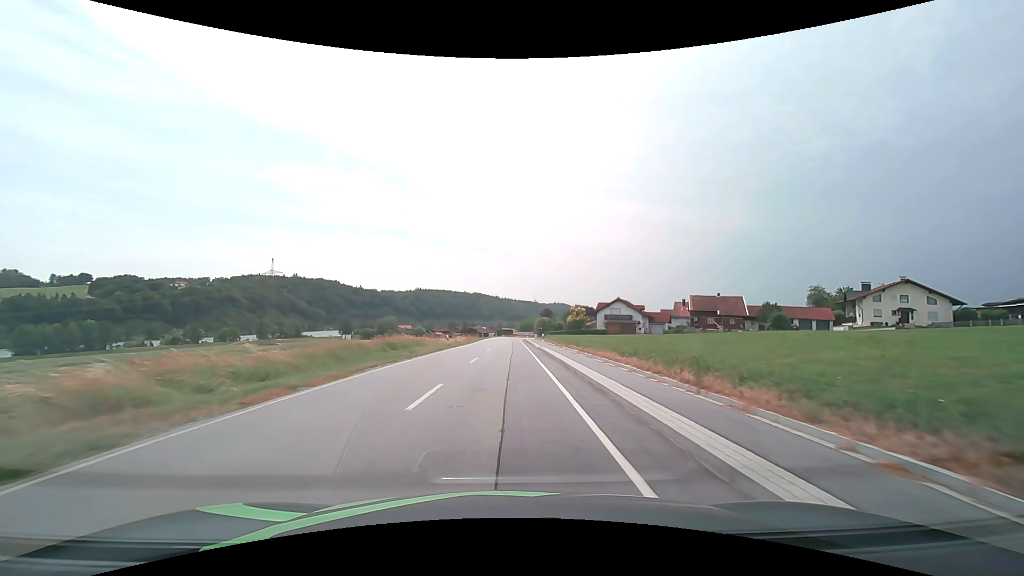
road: secondary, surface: asphalt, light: Day
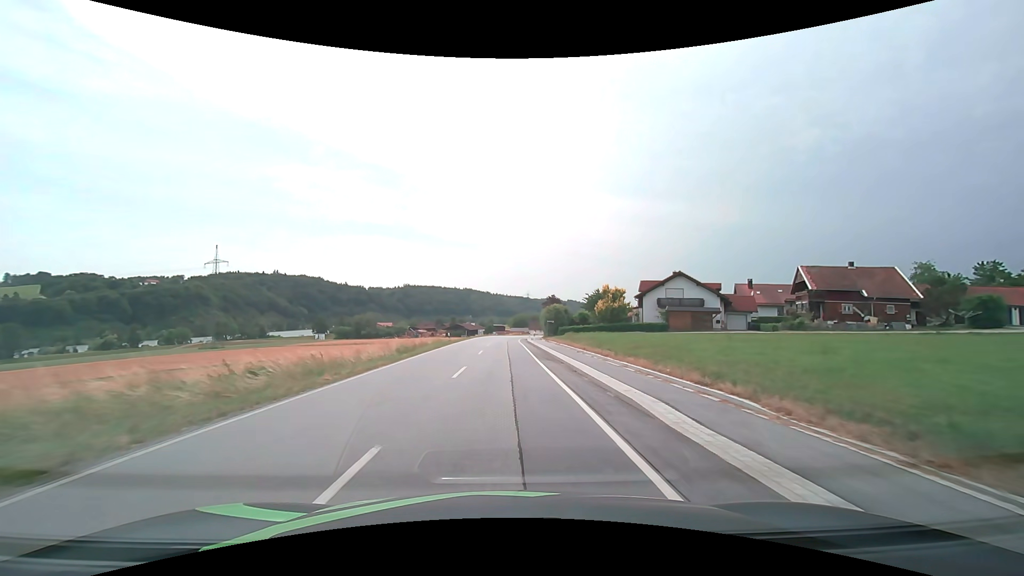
(+0.3, +42.6) m; +1°
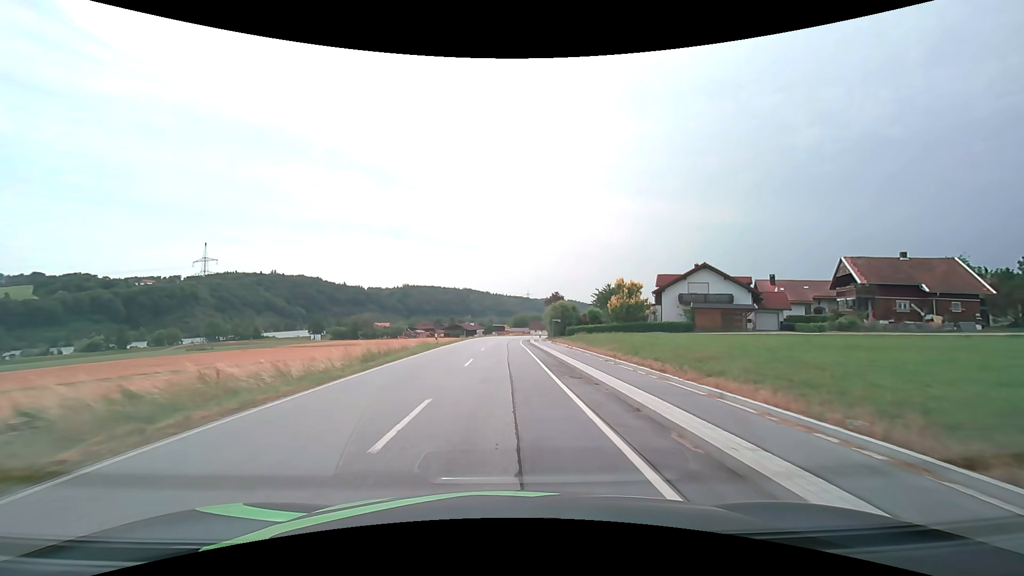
(0.0, +8.2) m; 0°
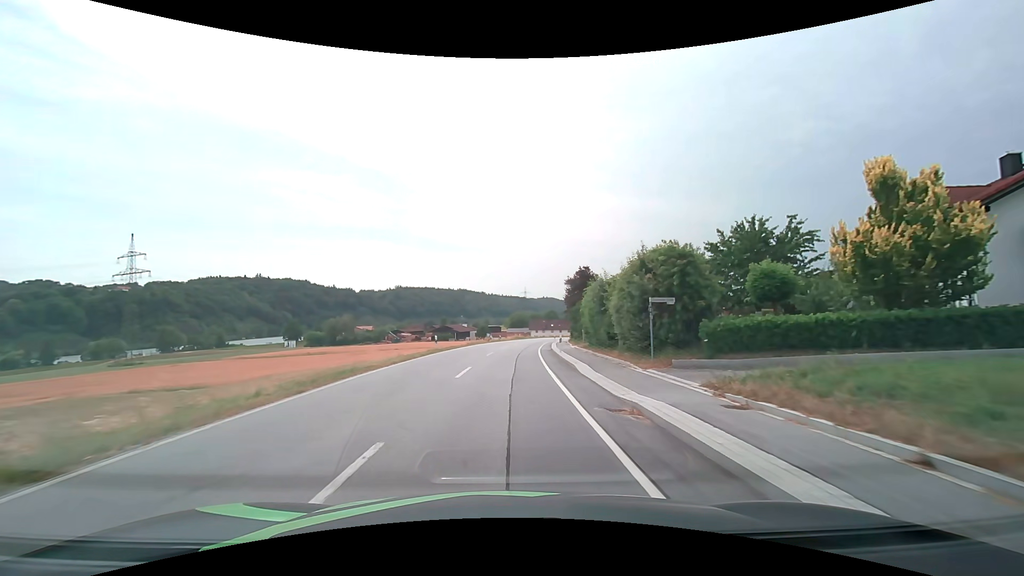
(+0.1, +39.5) m; +1°
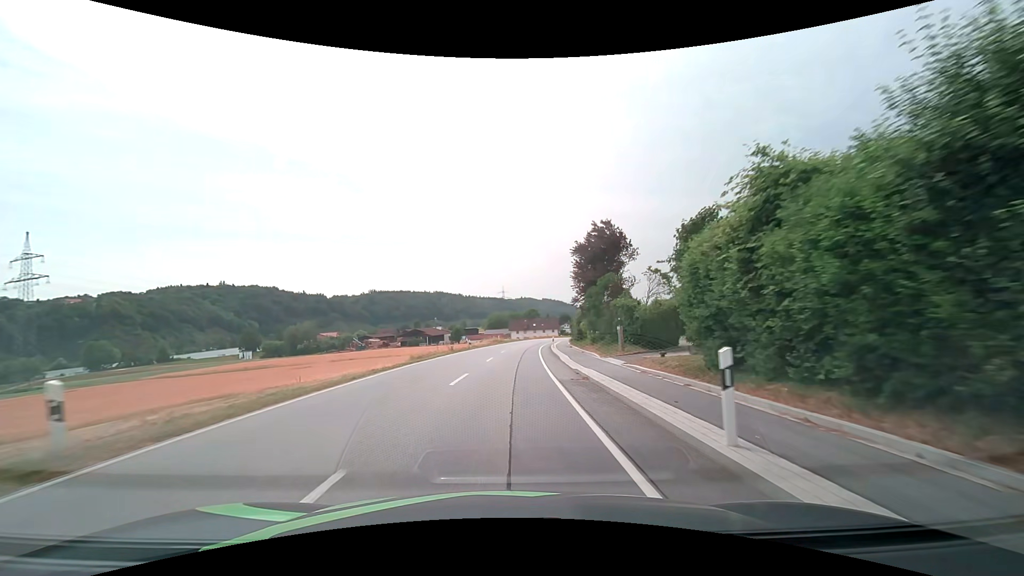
(+0.4, +25.4) m; +2°
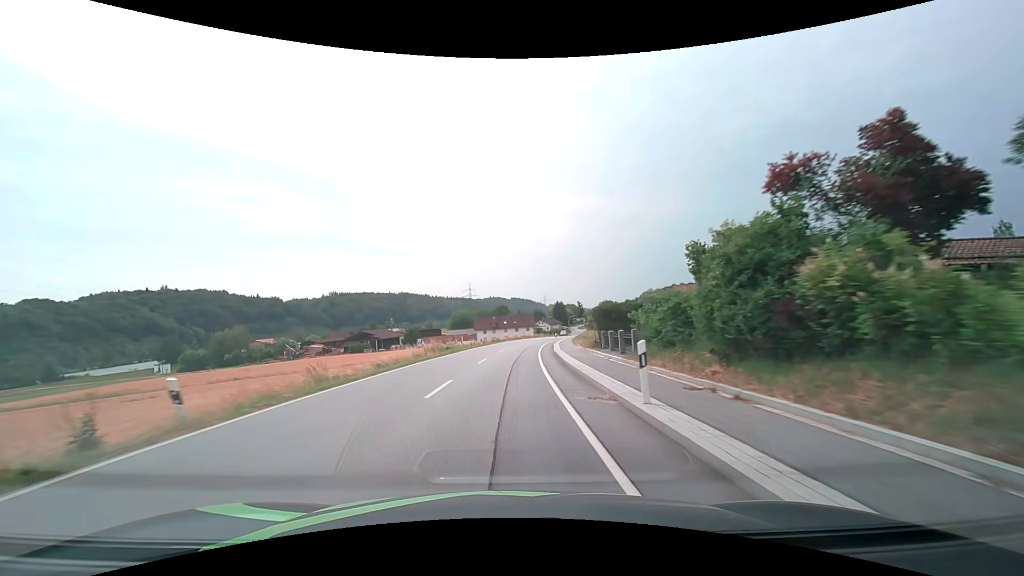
(+1.4, +39.1) m; +4°
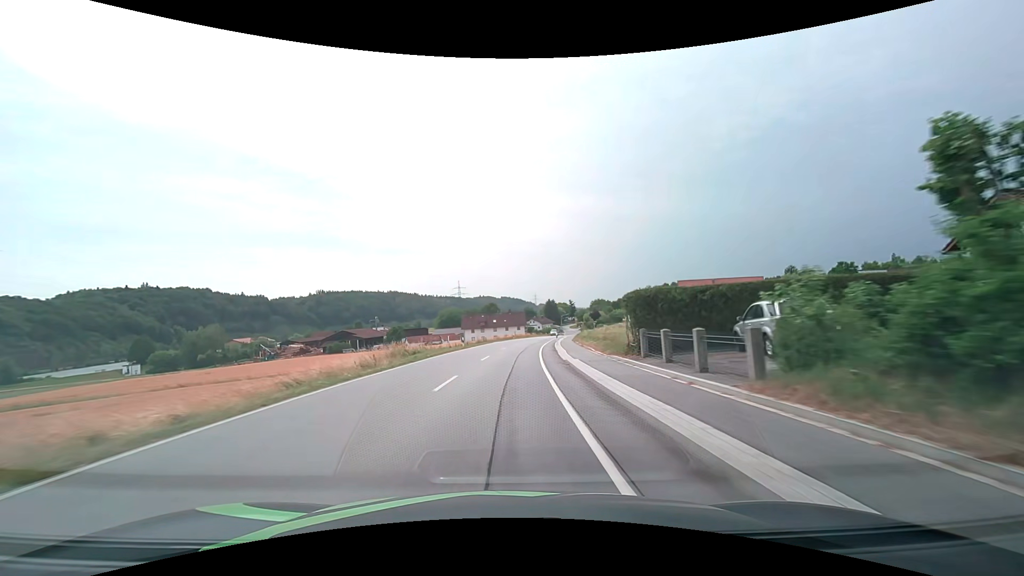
(+0.1, +11.1) m; +1°
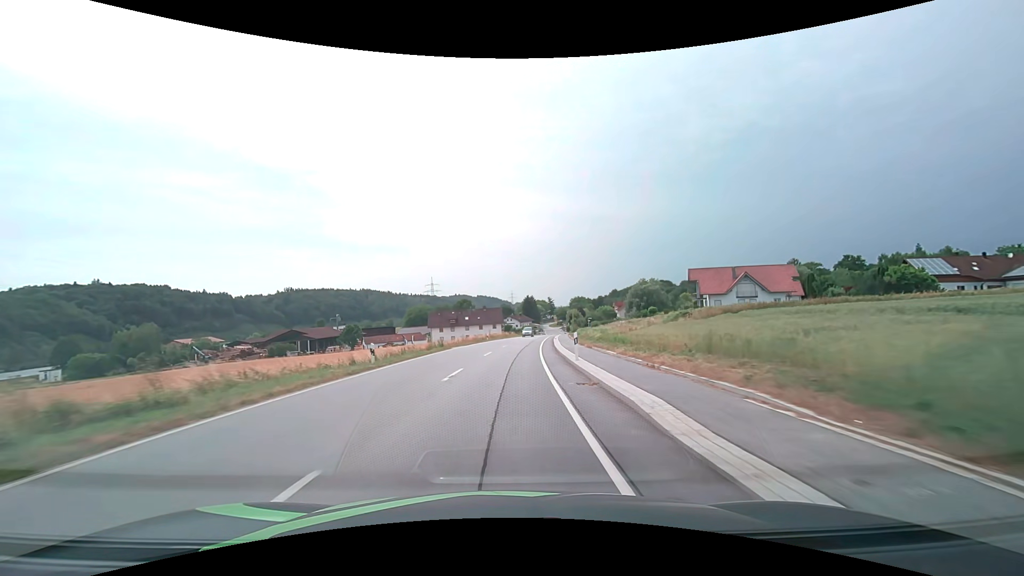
(+0.4, +22.7) m; +3°
(0, +10) (0, +20) (+1, +30) (+1, +40) (+2, +50) (+3, +60) (+4, +70) (+5, +80) (+7, +90) (+8, +100) m
